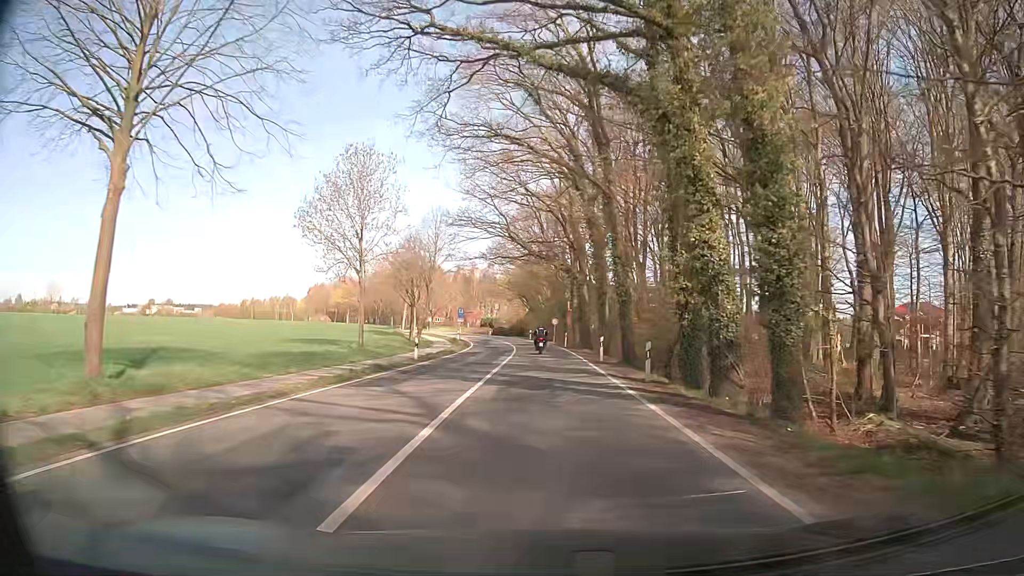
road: secondary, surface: asphalt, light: Day
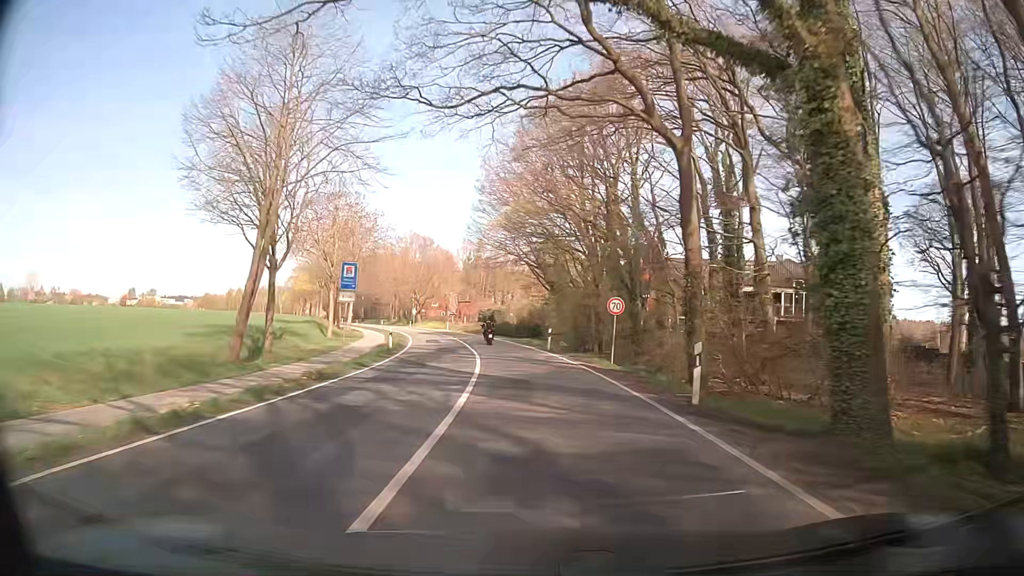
(-0.2, +42.6) m; -1°
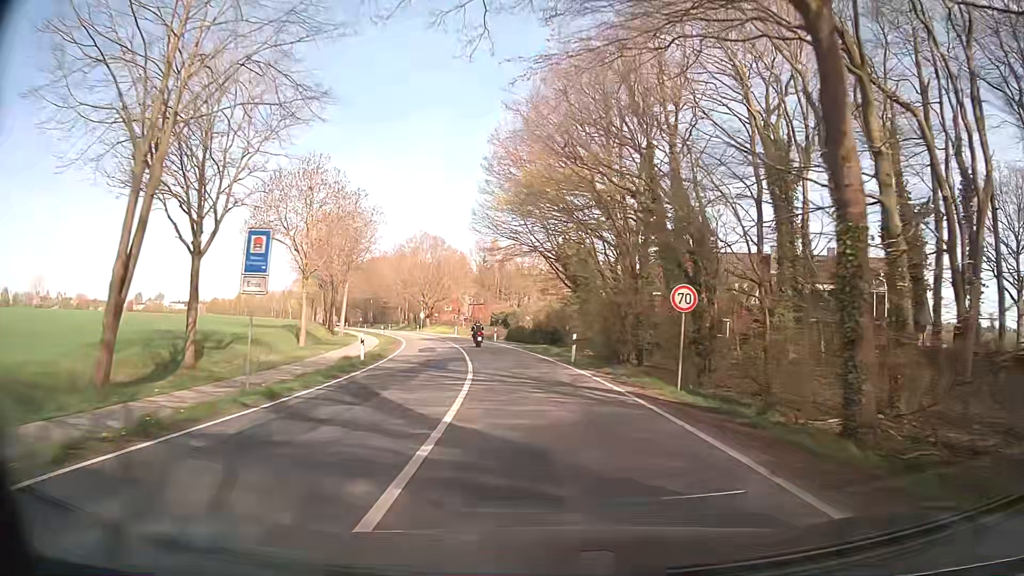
(-0.2, +9.0) m; -1°
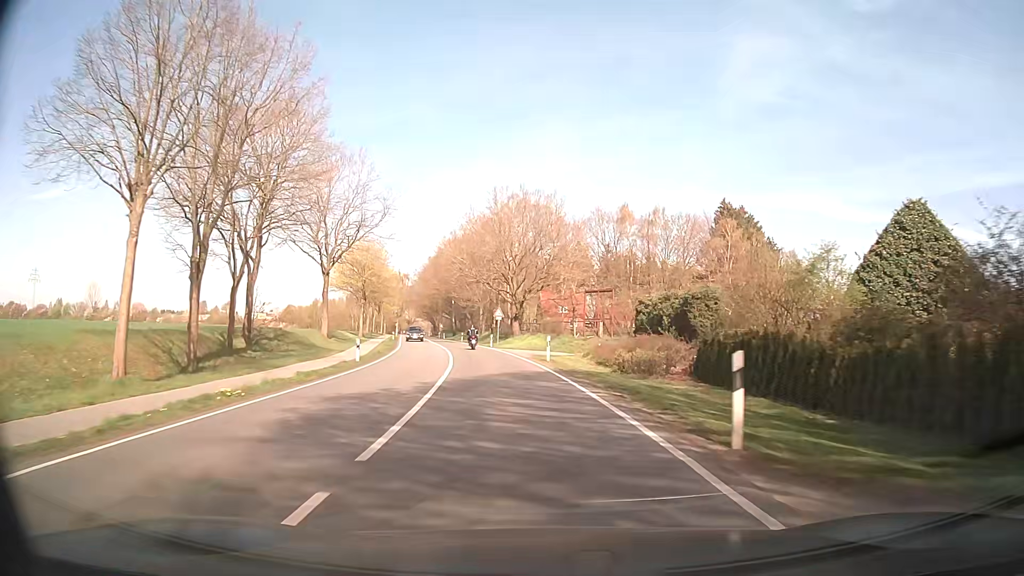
(-4.6, +47.8) m; -11°
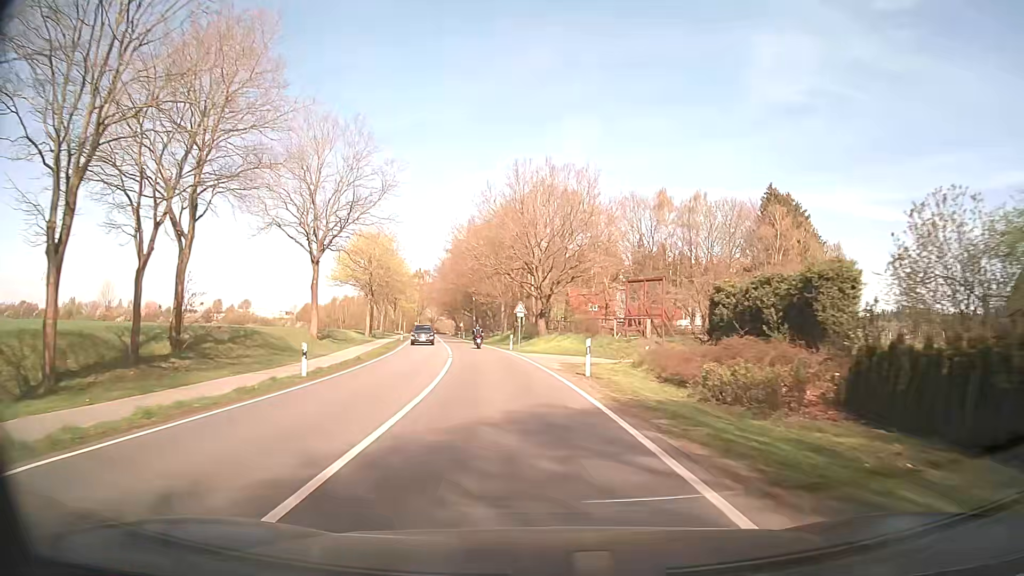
(-0.2, +10.2) m; -3°
(0, +10) (-1, +20) (-2, +30) (-3, +40) (-5, +50) (-6, +60) (-8, +69) (-10, +79) (-11, +89) (-13, +99) m
